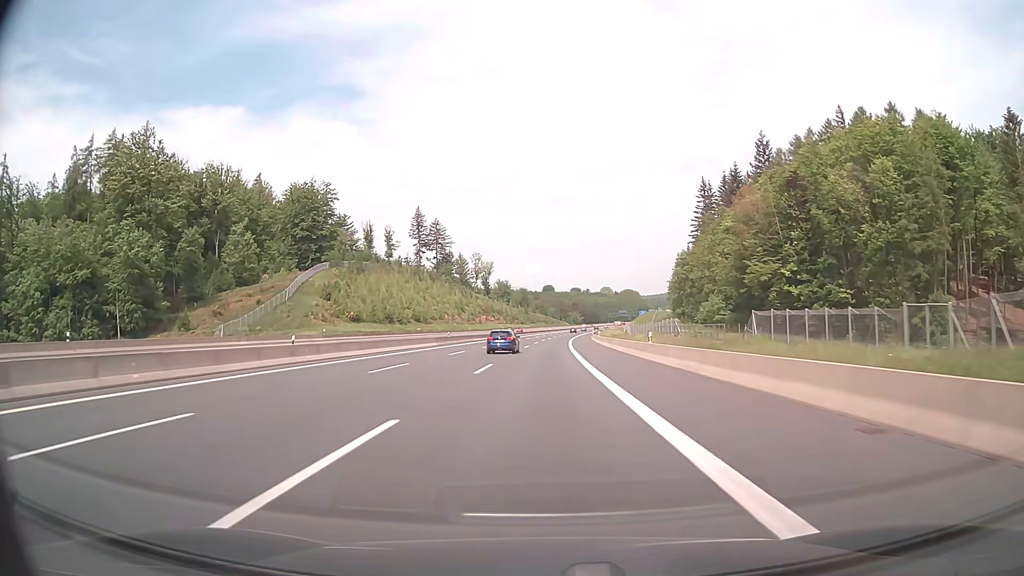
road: motorway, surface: asphalt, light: Day
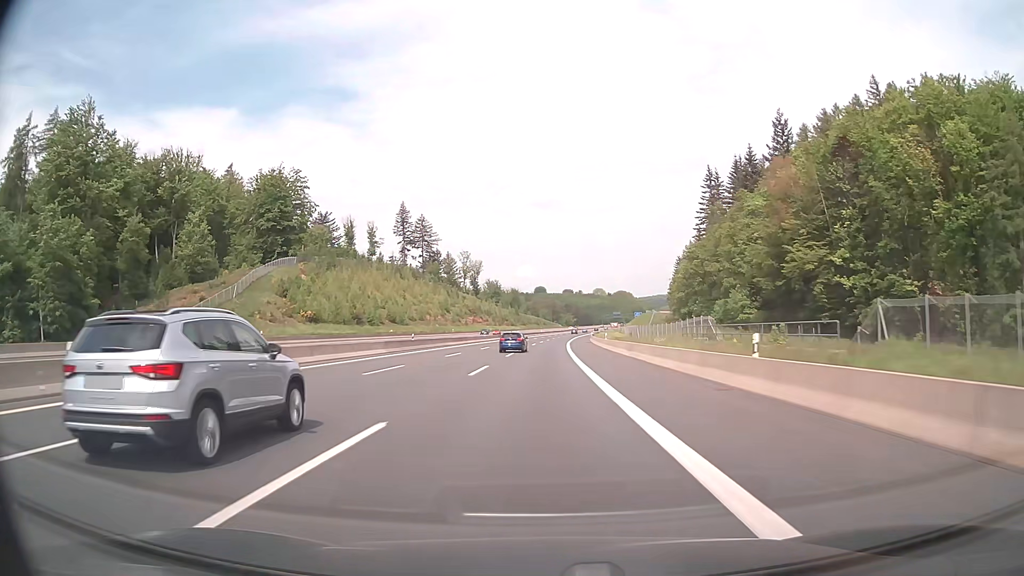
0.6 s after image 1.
(+0.1, +17.9) m; +1°
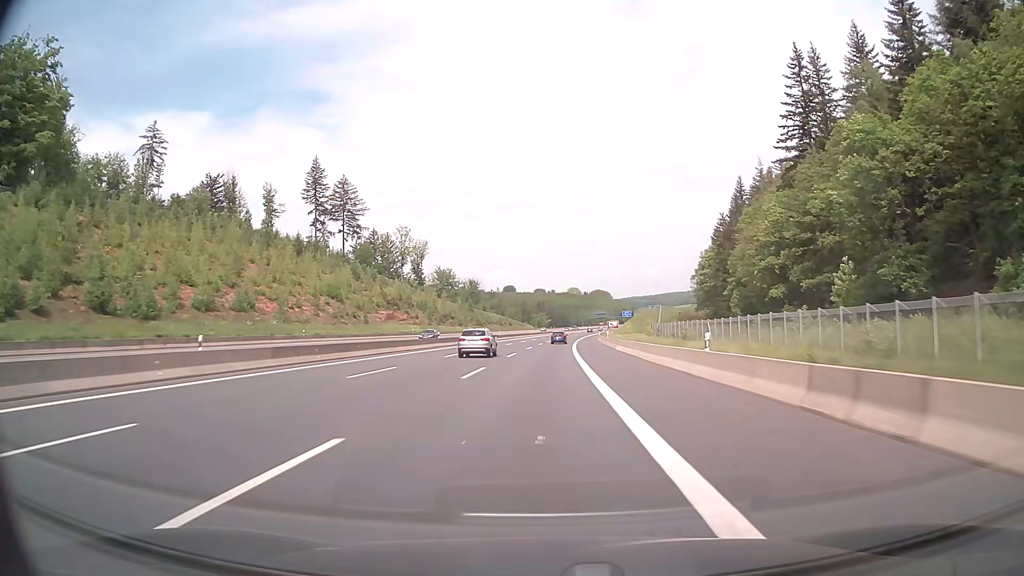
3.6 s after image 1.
(+2.1, +90.6) m; +2°
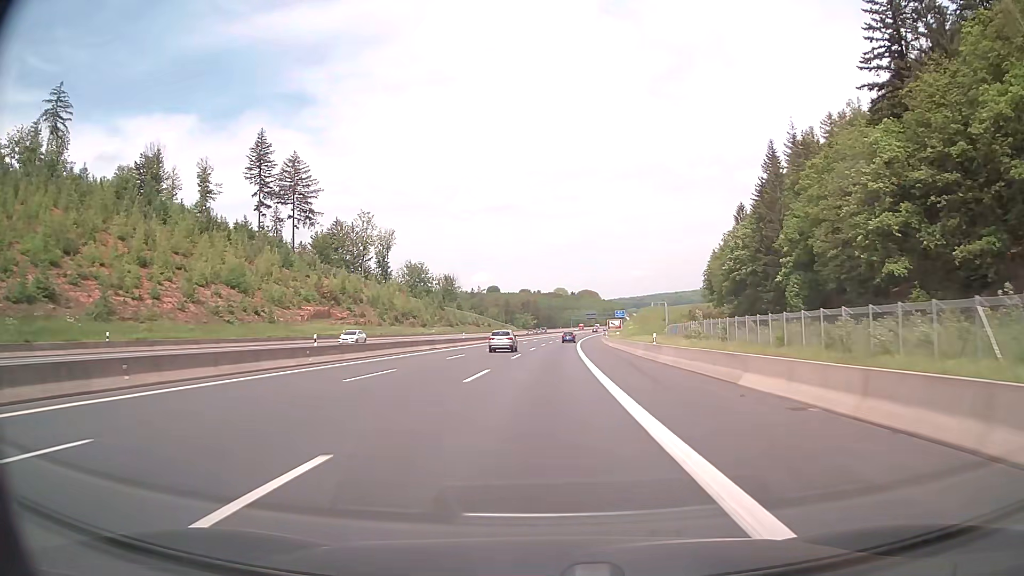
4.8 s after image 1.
(+0.4, +36.9) m; +1°
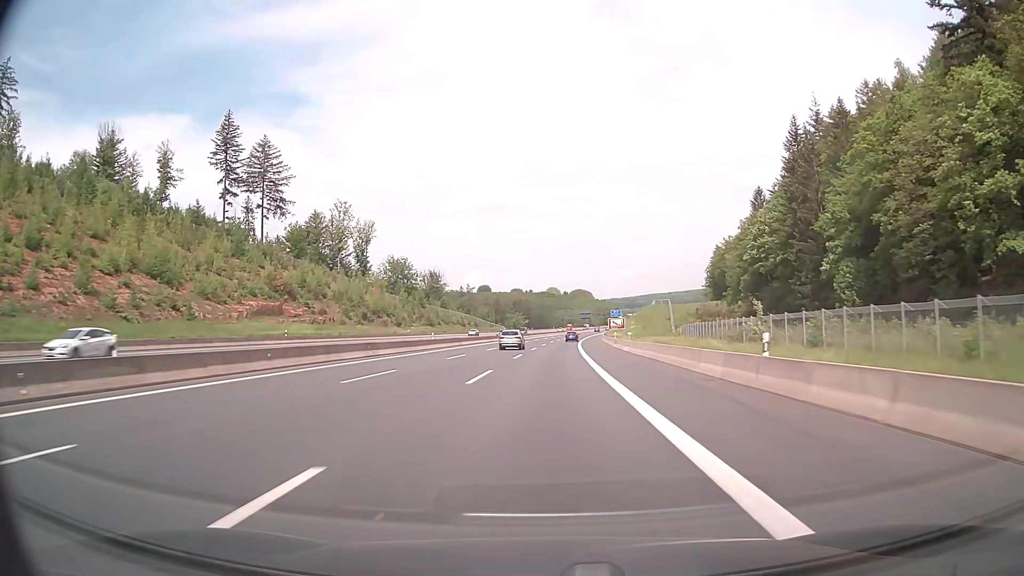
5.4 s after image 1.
(+0.1, +18.4) m; +1°
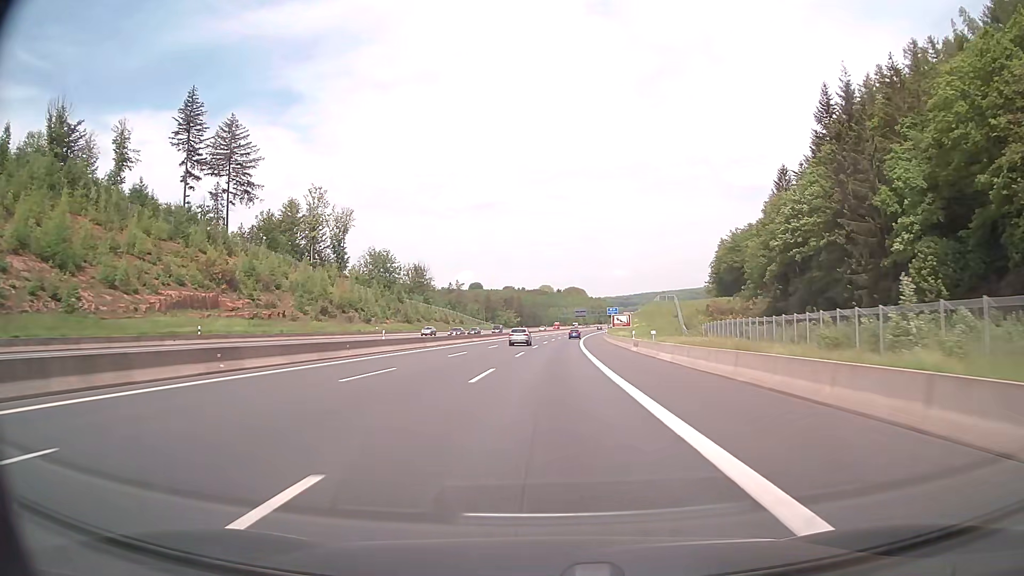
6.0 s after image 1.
(+0.1, +18.3) m; +1°
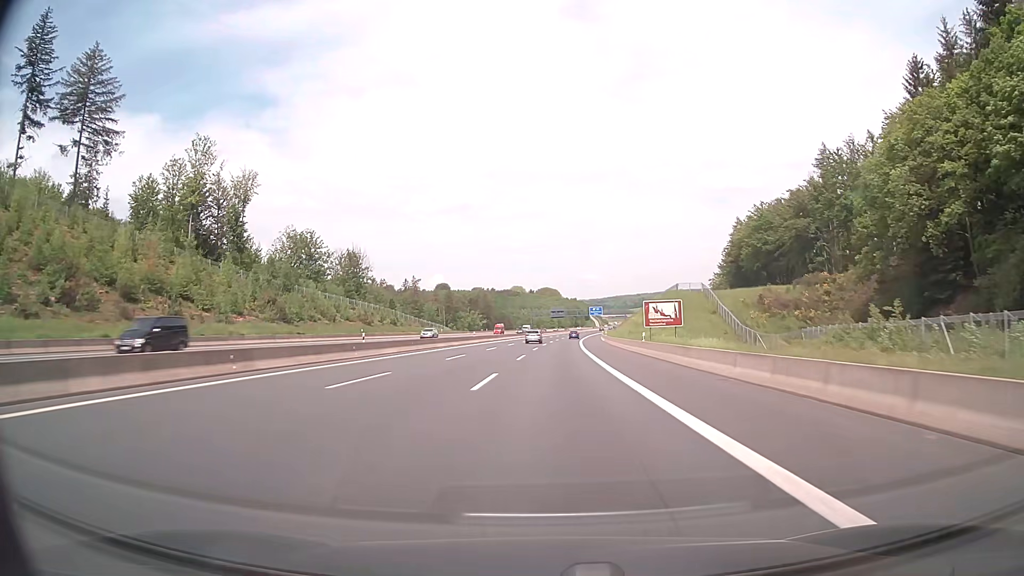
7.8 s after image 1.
(+1.0, +54.2) m; +2°
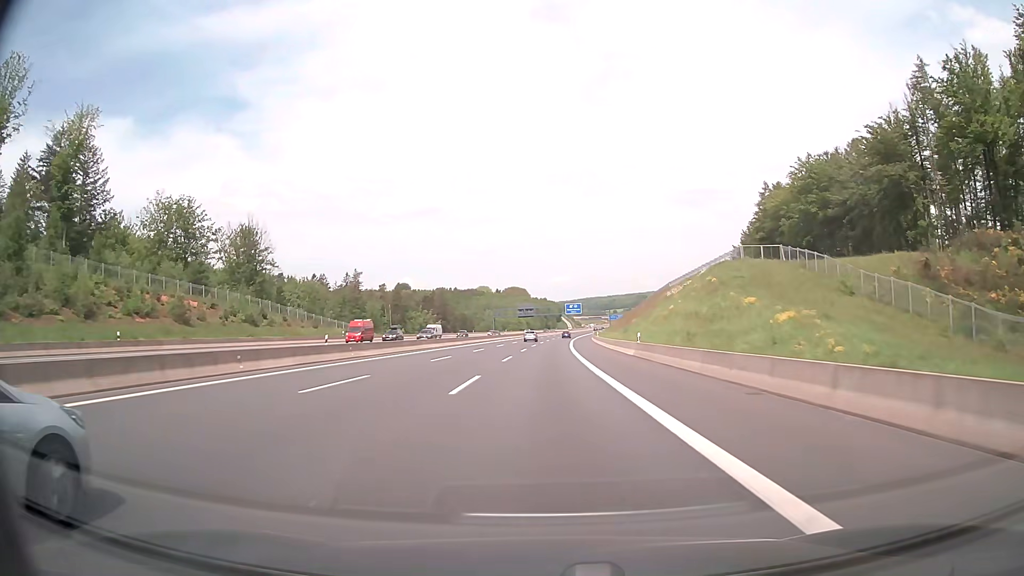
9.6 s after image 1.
(+1.3, +54.1) m; +3°
(0, +10) (0, +20) (0, +30) (0, +40) (+1, +50) (+1, +60) (+1, +70) (+2, +80) (+2, +90) (+3, +100) m
